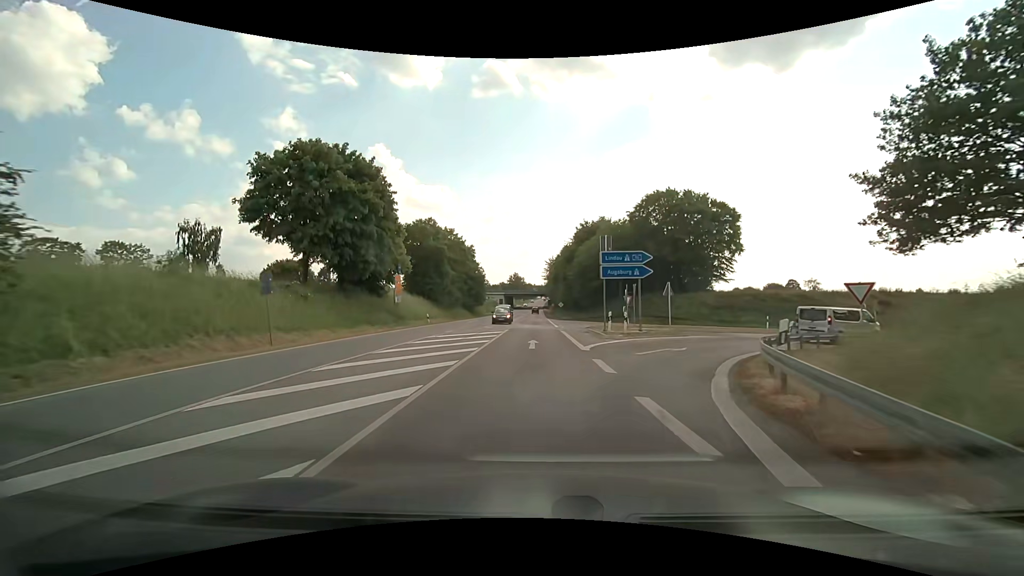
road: secondary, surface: asphalt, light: Day
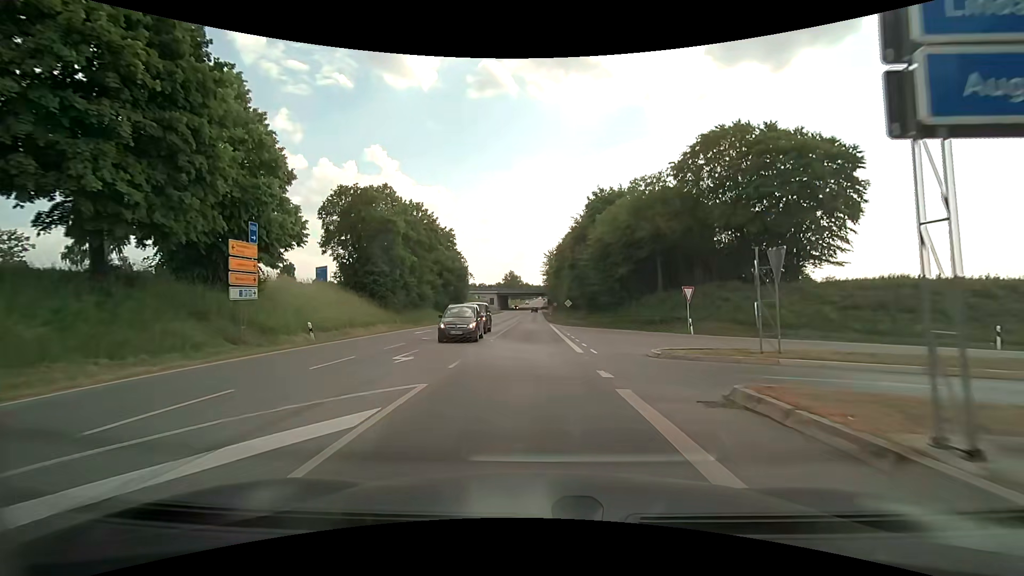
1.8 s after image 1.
(+0.1, +23.0) m; 0°
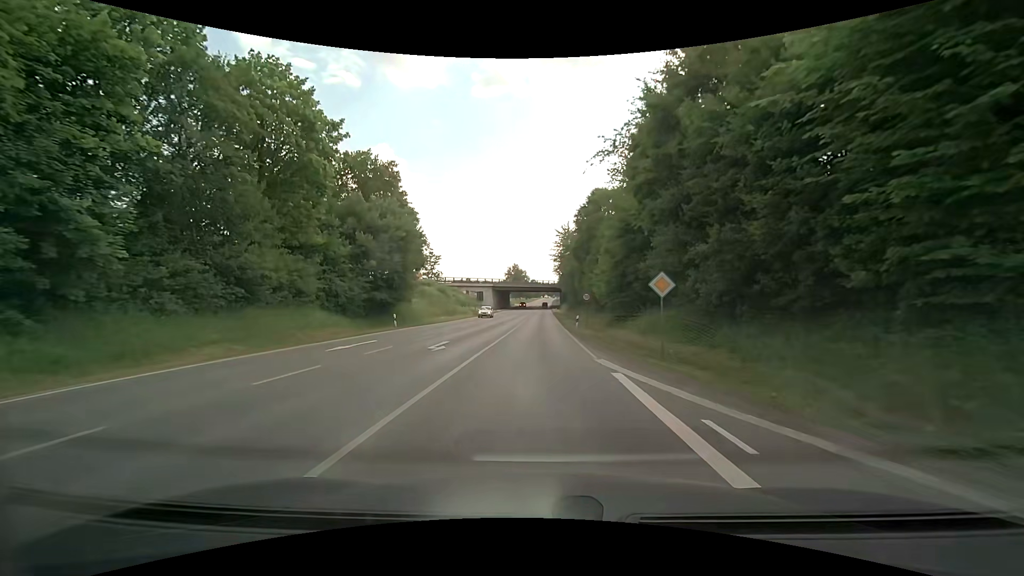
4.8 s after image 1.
(-0.1, +38.4) m; -1°
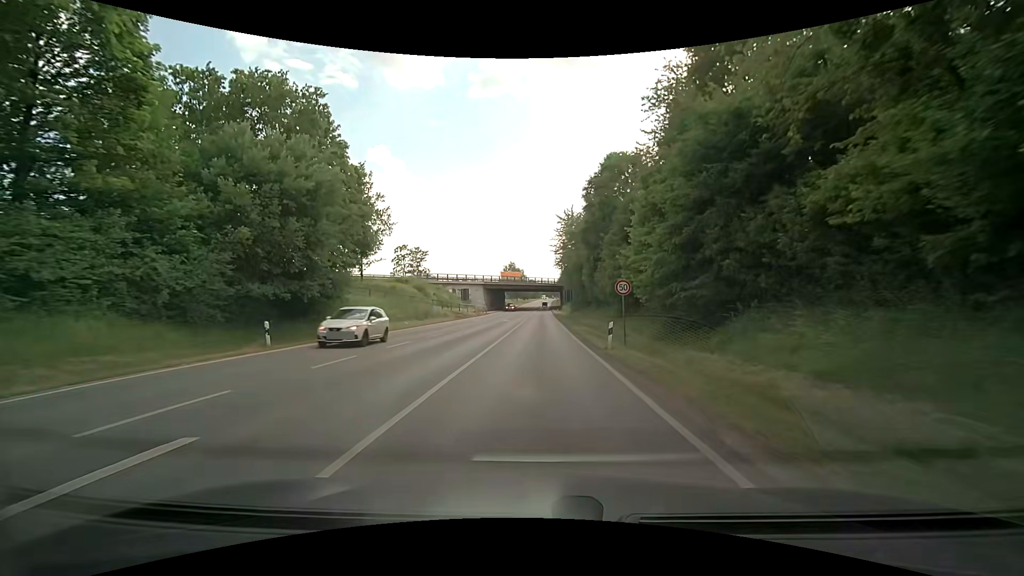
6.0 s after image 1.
(0.0, +15.7) m; 0°
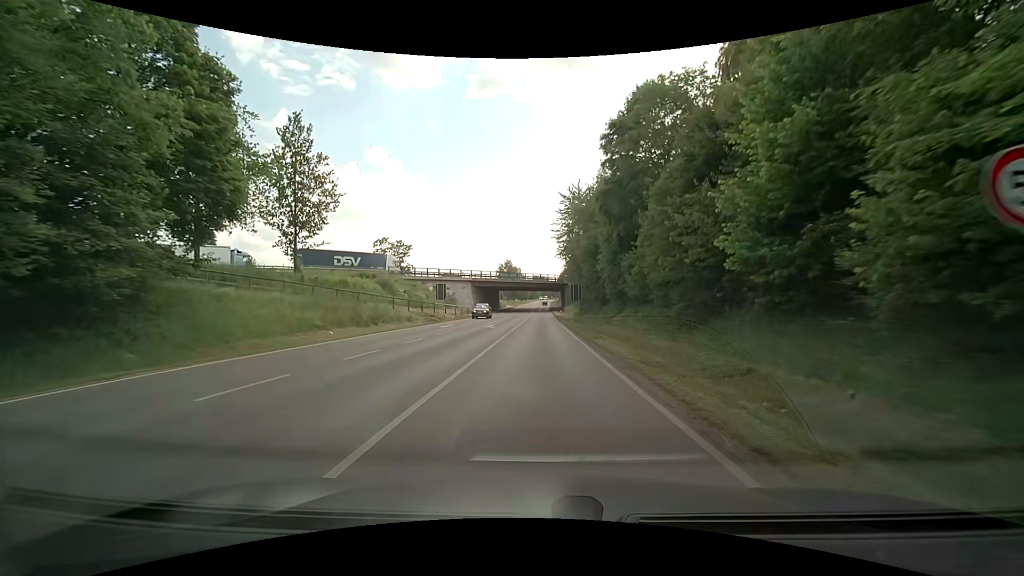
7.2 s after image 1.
(0.0, +16.1) m; 0°
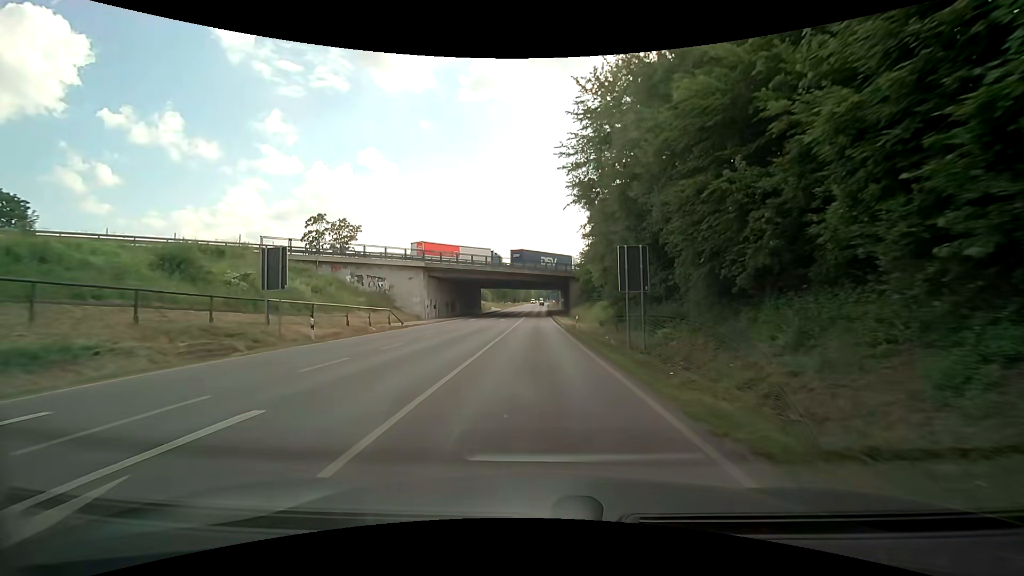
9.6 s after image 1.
(+0.2, +32.7) m; 0°
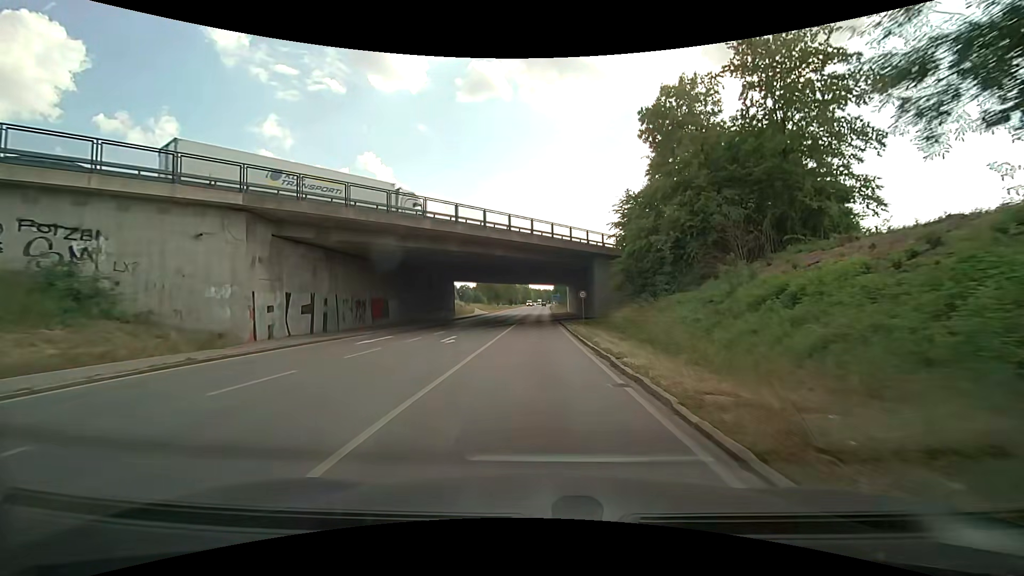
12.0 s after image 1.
(+0.2, +33.0) m; +1°
